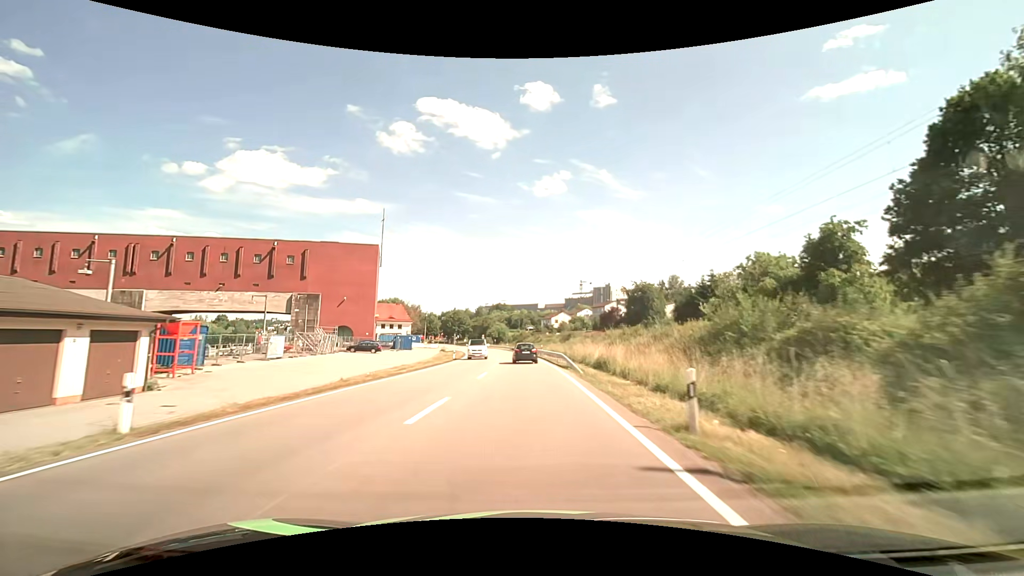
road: primary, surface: asphalt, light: Day
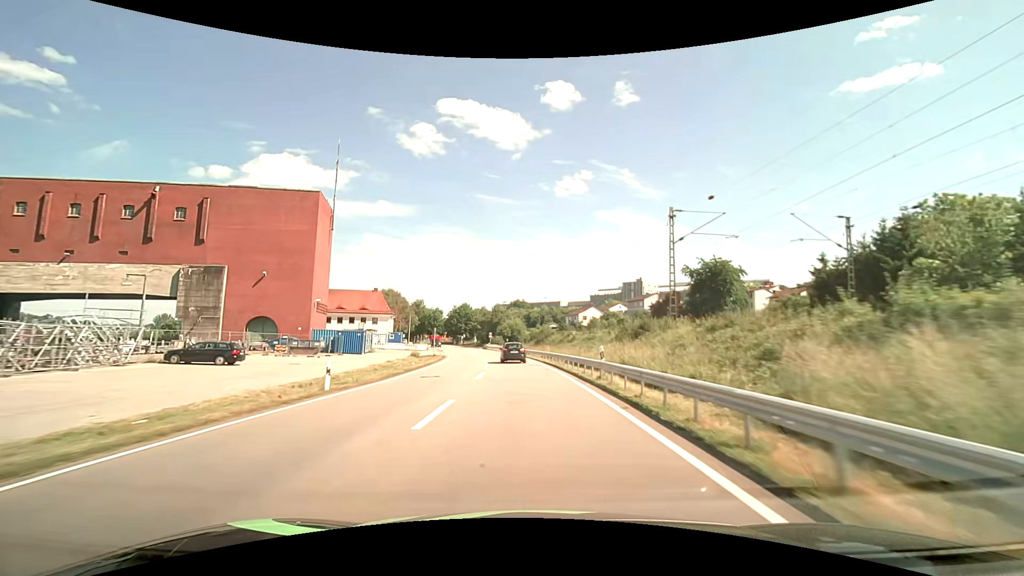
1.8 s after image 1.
(-0.6, +36.6) m; -2°
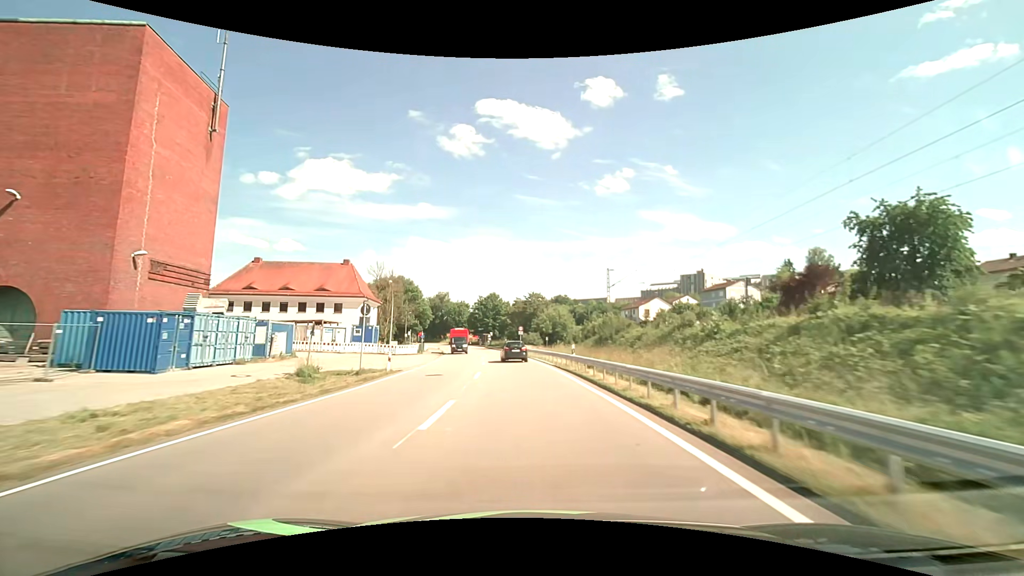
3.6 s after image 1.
(-1.5, +36.2) m; -5°
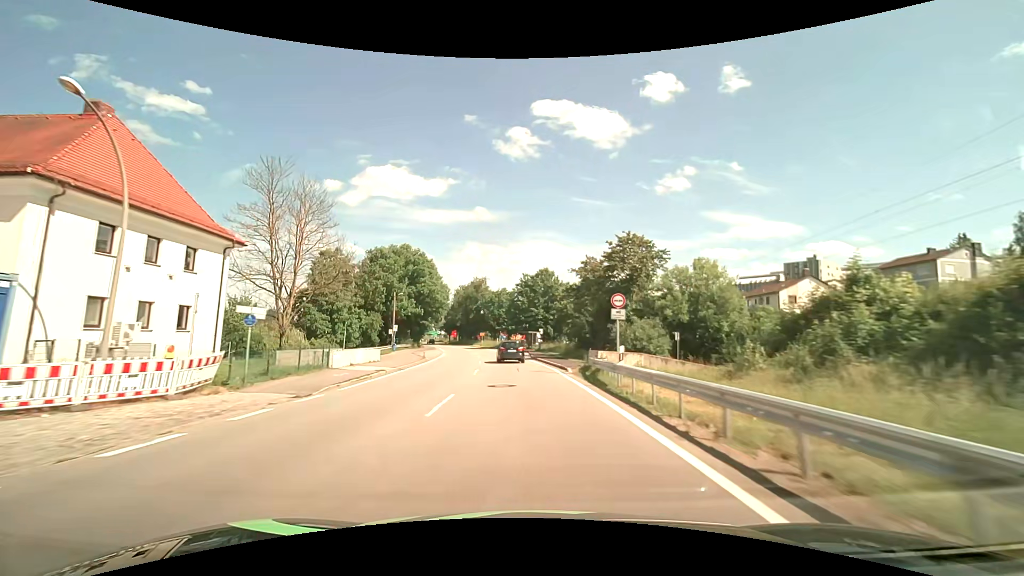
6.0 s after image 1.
(-2.5, +46.7) m; -6°
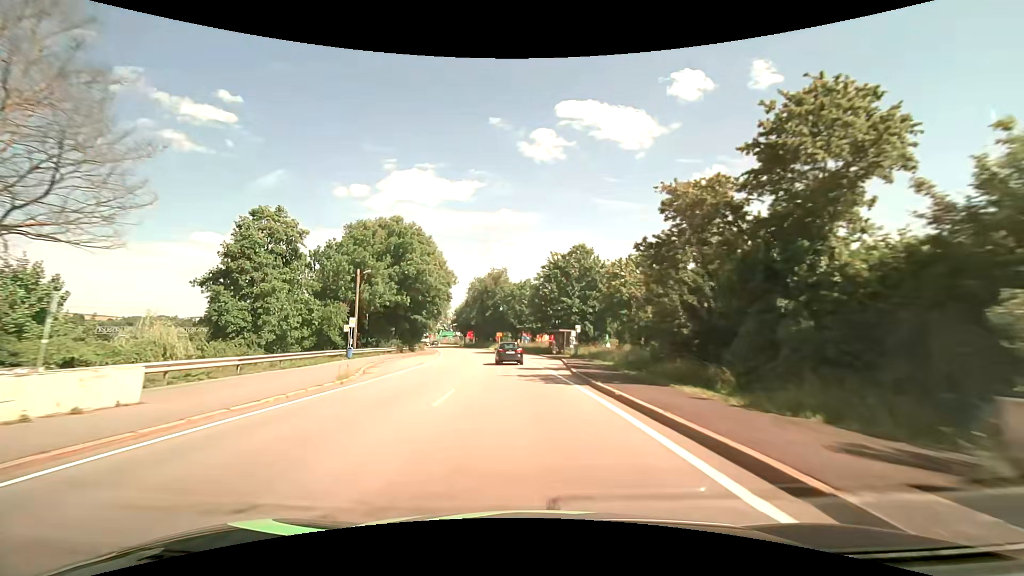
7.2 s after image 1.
(-0.6, +22.1) m; -3°
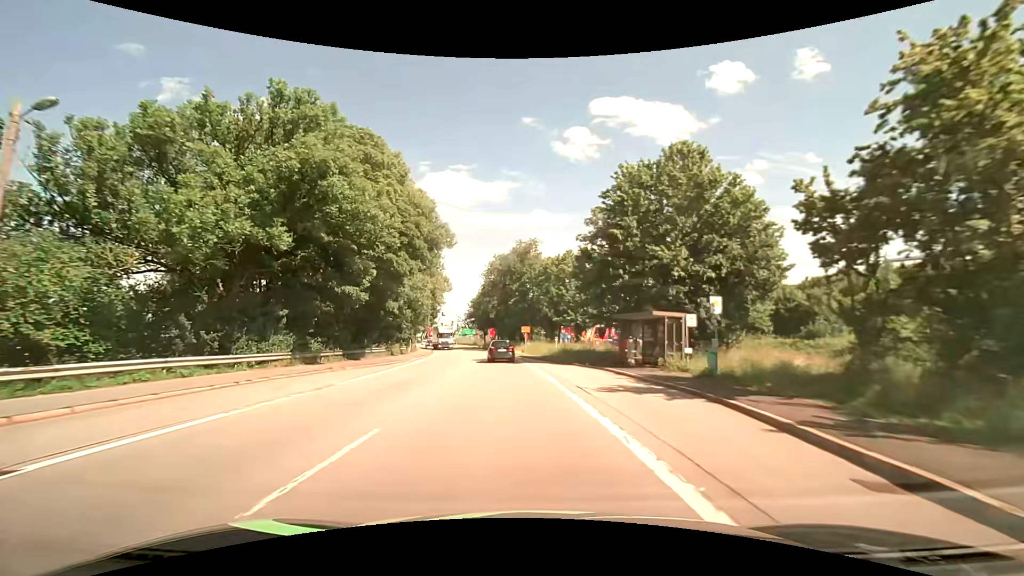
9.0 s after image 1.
(-0.9, +31.1) m; -4°
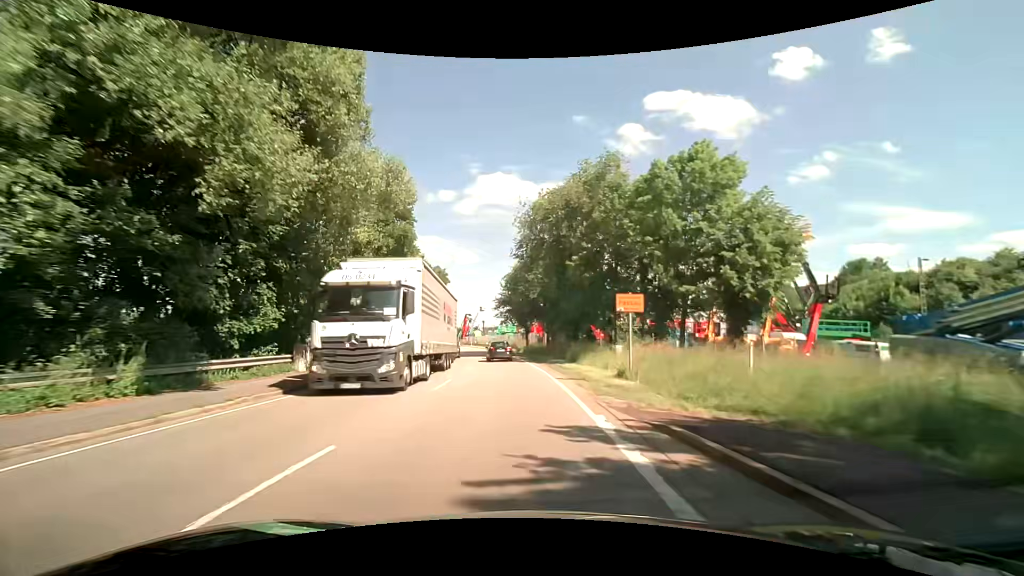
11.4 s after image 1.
(-2.0, +37.4) m; -6°
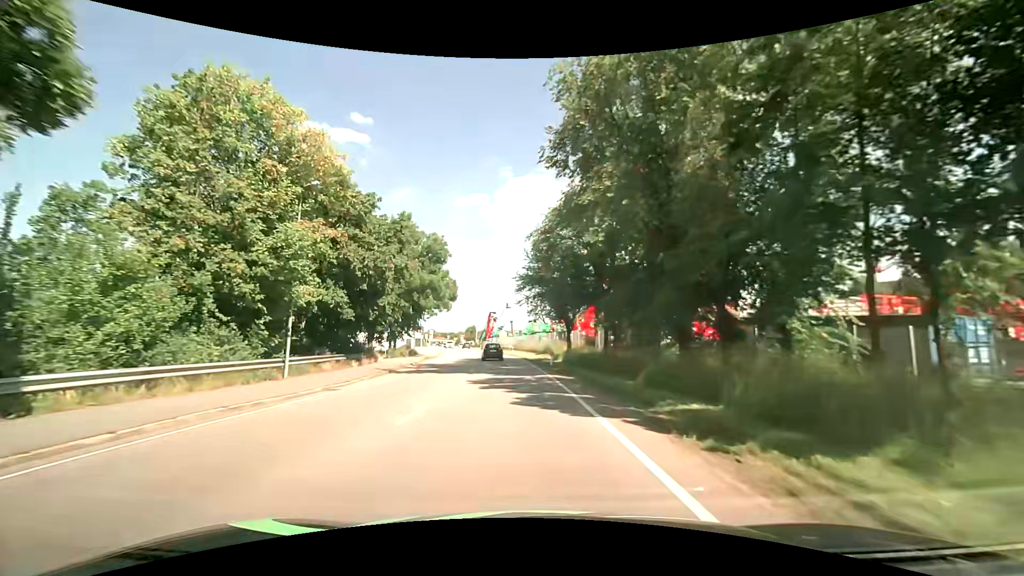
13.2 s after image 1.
(-0.8, +24.8) m; -3°
(0, +10) (-1, +20) (-1, +30) (-2, +40) (-3, +50) (-5, +60) (-6, +70) (-8, +80) (-10, +89) (-11, +99) m
